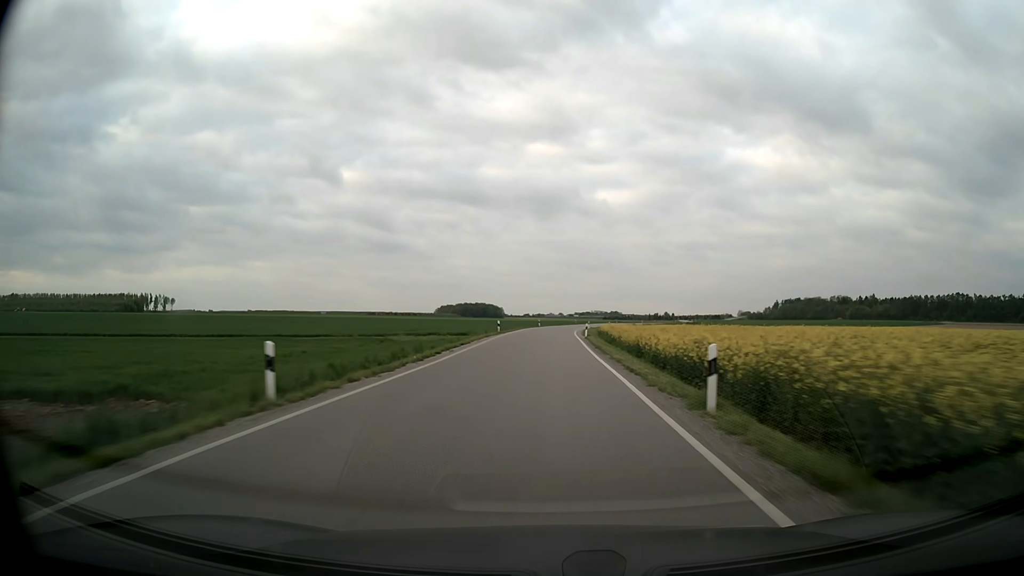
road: secondary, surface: asphalt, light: Day
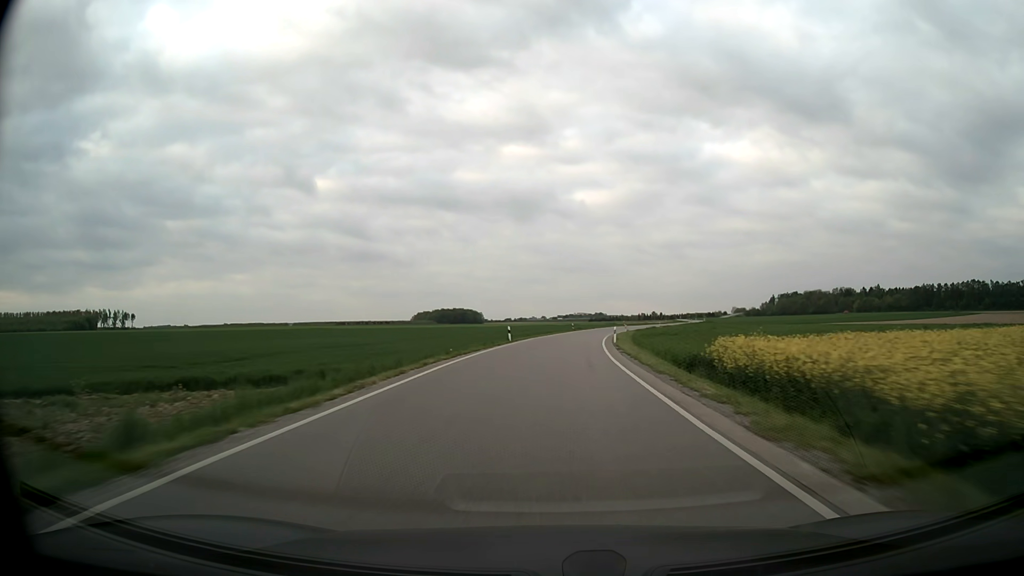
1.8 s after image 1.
(+0.2, +49.6) m; +1°
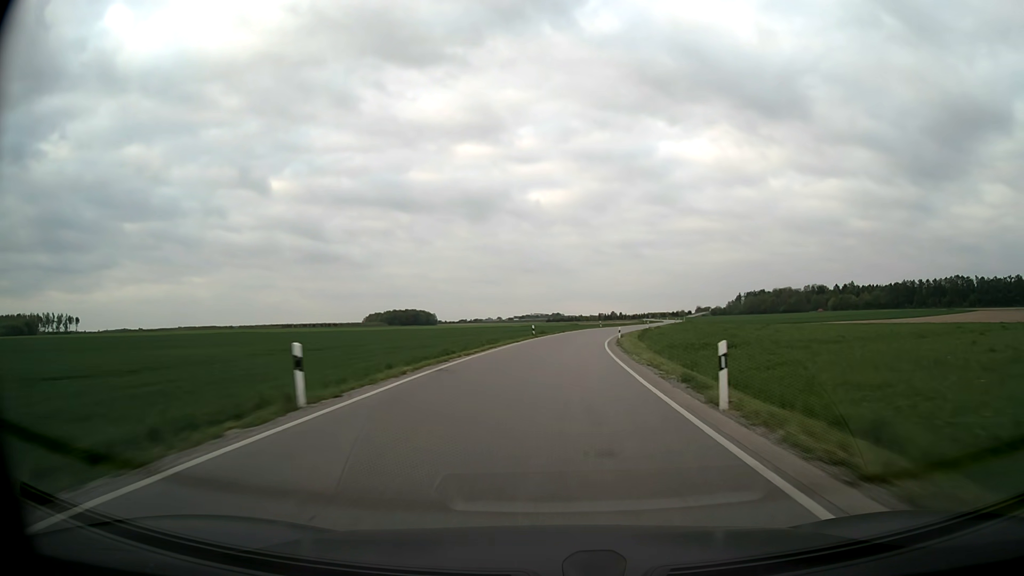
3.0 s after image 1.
(+1.0, +33.2) m; +4°
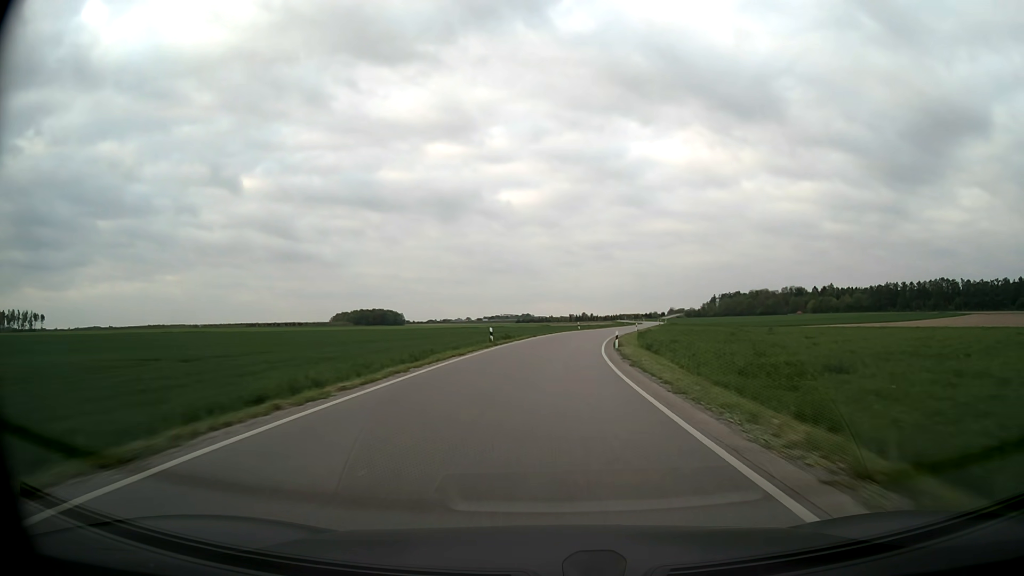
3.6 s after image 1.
(+0.3, +16.8) m; +2°
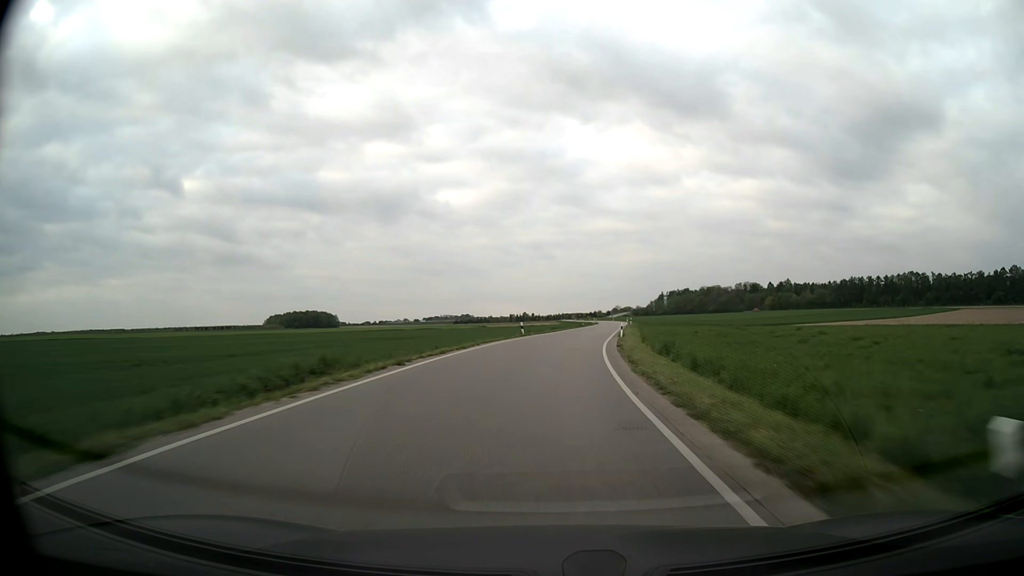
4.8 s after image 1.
(+1.5, +34.0) m; +5°
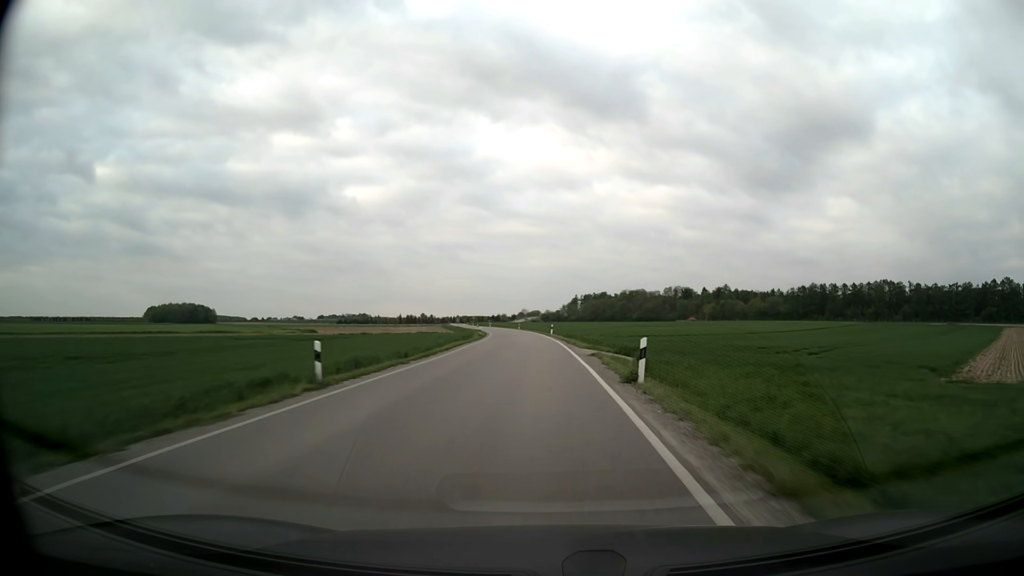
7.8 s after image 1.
(+8.4, +84.7) m; +8°
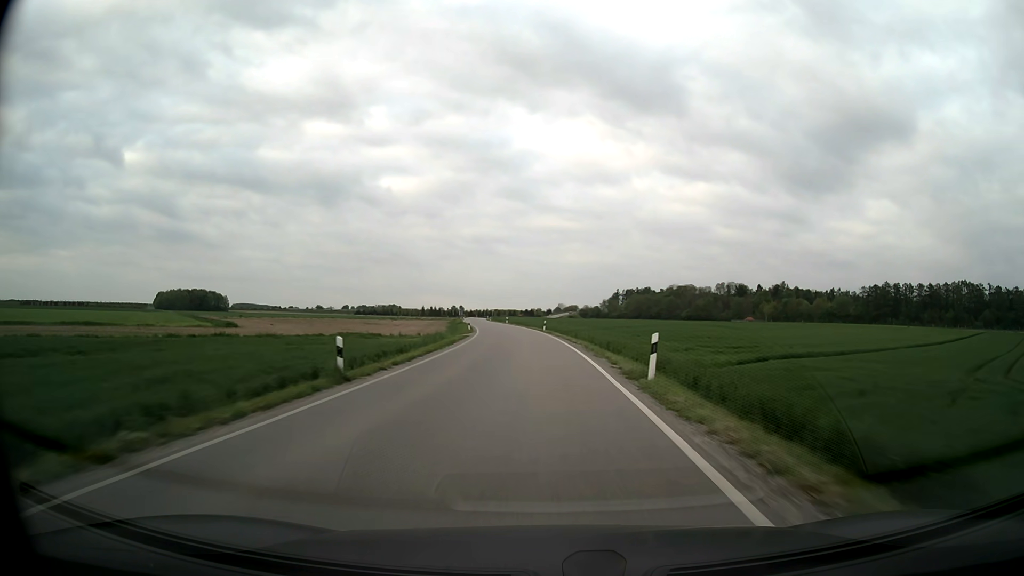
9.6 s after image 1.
(-0.9, +50.1) m; -3°
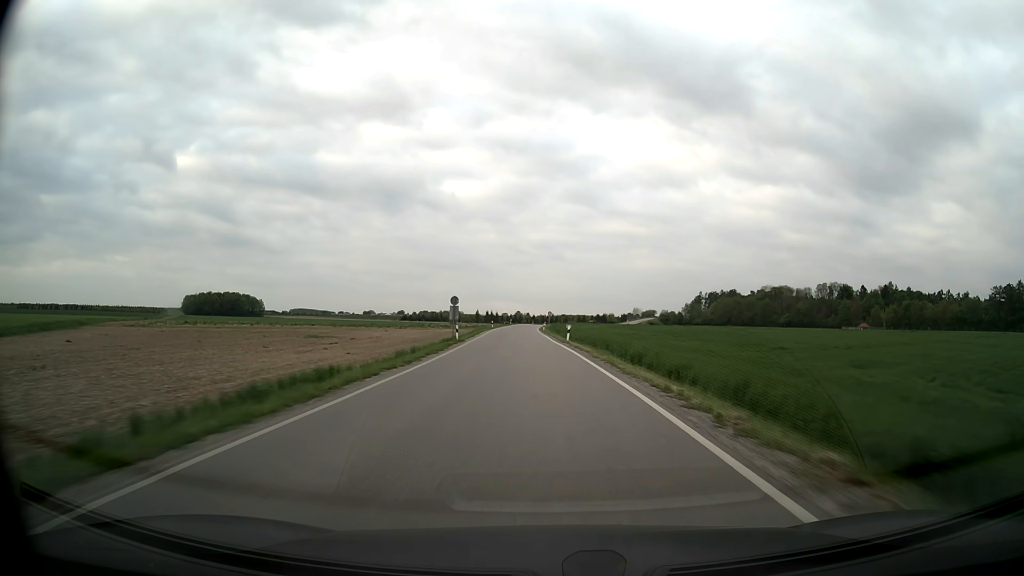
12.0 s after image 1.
(-3.4, +65.4) m; -6°
(0, +10) (0, +20) (-1, +30) (-1, +40) (-2, +50) (-2, +60) (-2, +70) (-3, +80) (-3, +90) (-3, +100) m
